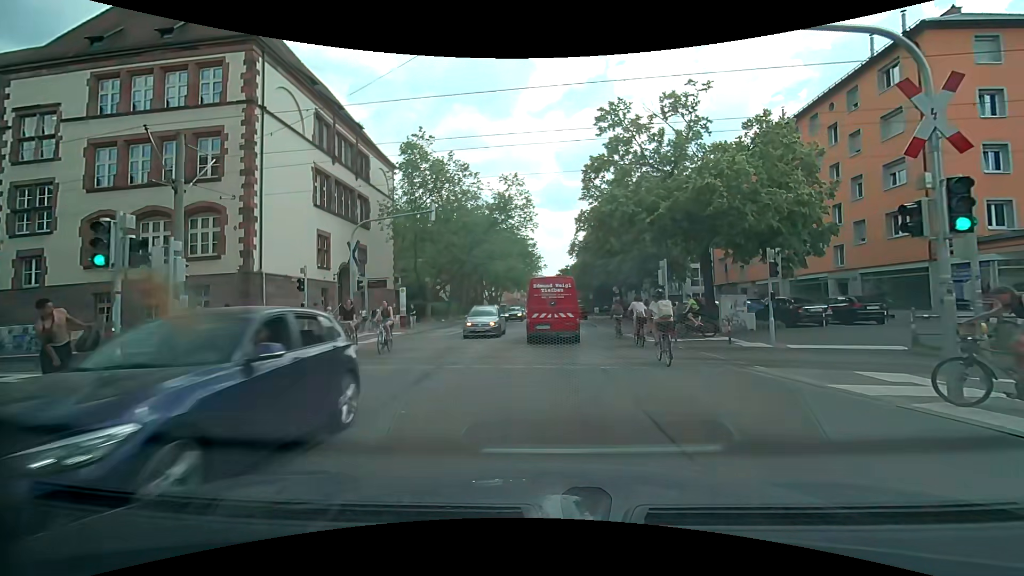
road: secondary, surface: asphalt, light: Day
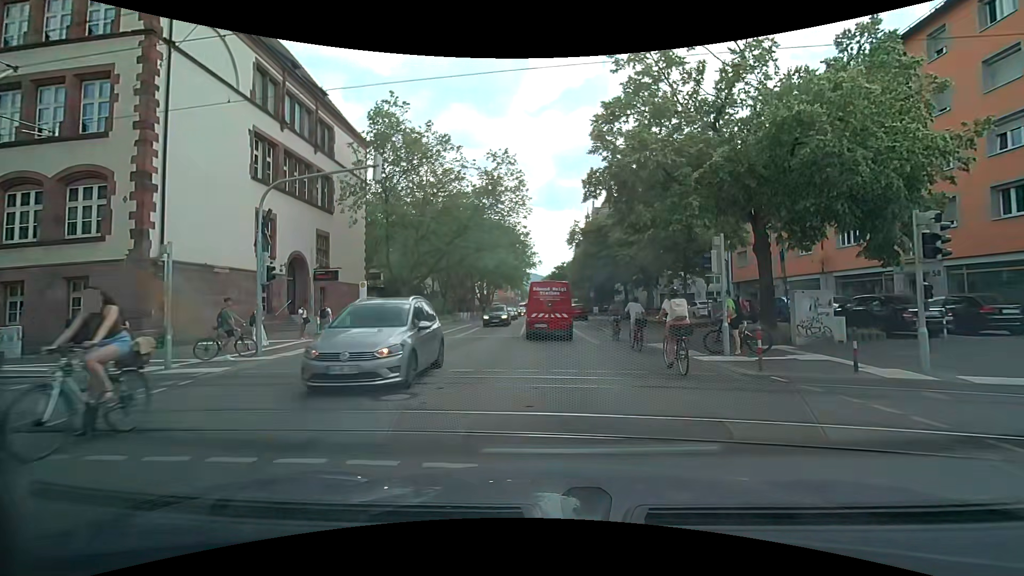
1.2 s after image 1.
(0.0, +7.2) m; 0°
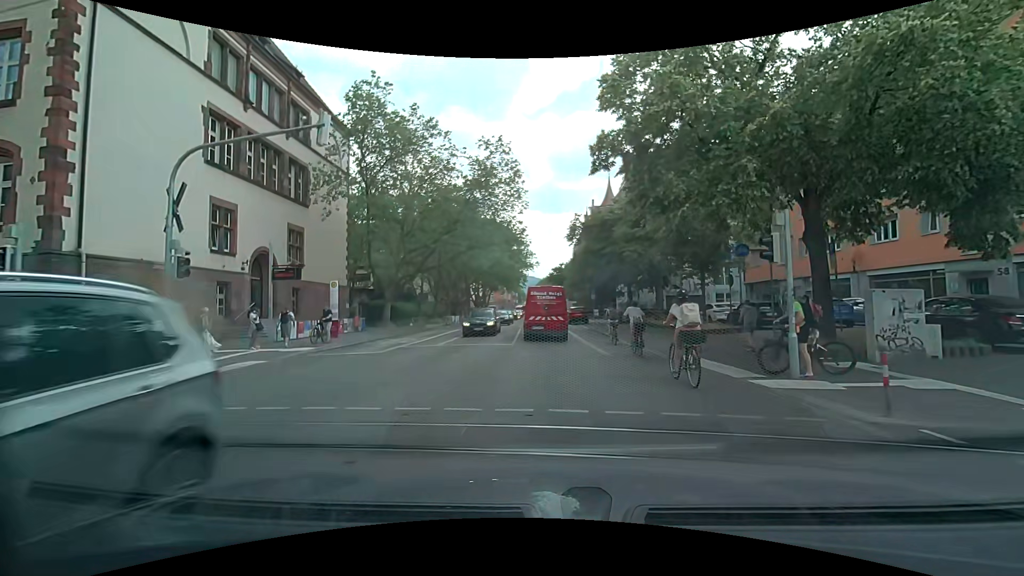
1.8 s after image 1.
(0.0, +3.8) m; -1°
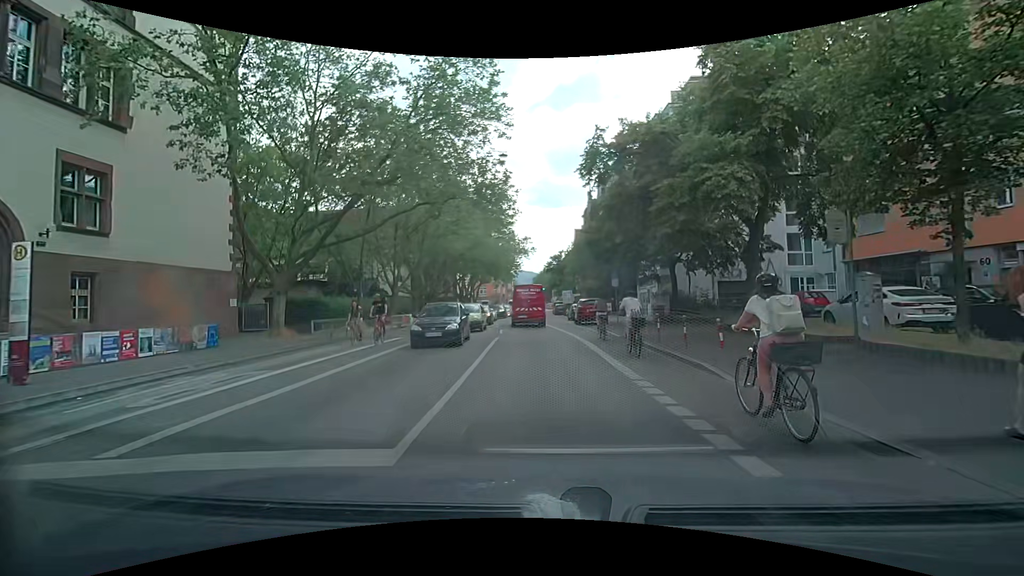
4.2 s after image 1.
(+0.2, +15.7) m; +1°
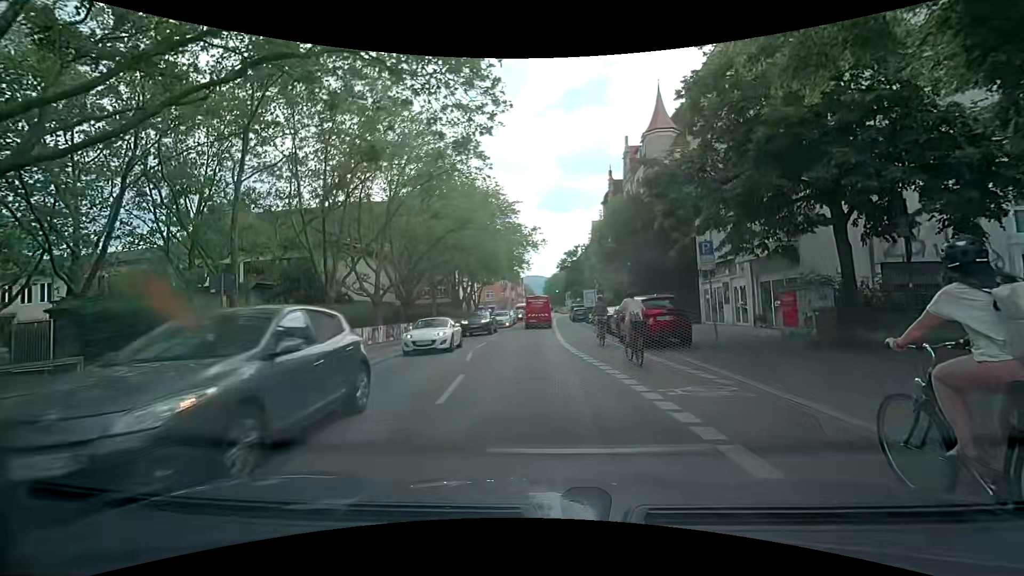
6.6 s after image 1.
(-0.4, +15.2) m; -2°
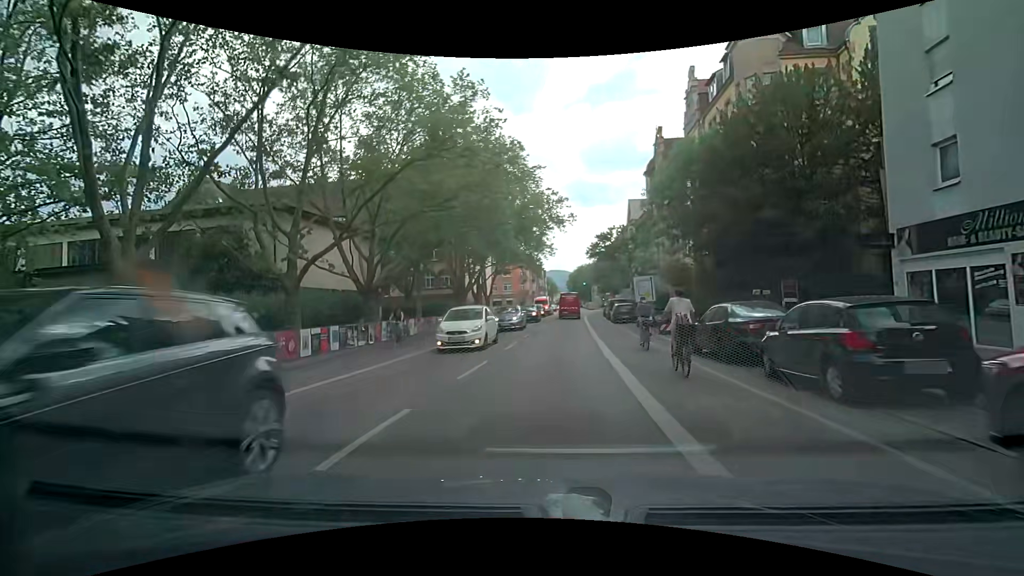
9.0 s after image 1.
(-0.2, +15.3) m; -2°
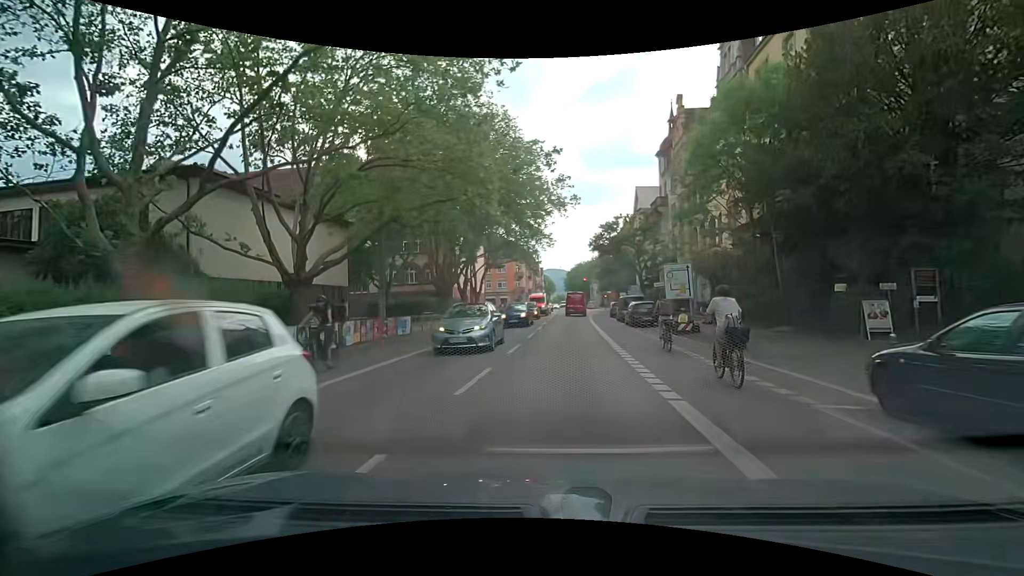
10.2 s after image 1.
(-0.1, +8.3) m; +1°
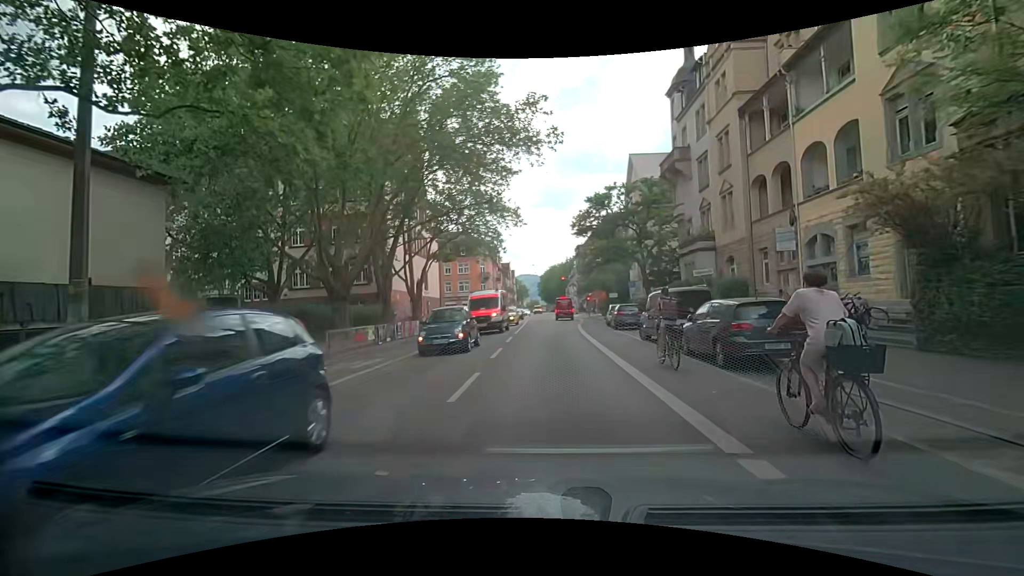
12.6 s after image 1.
(+0.6, +18.4) m; +3°
